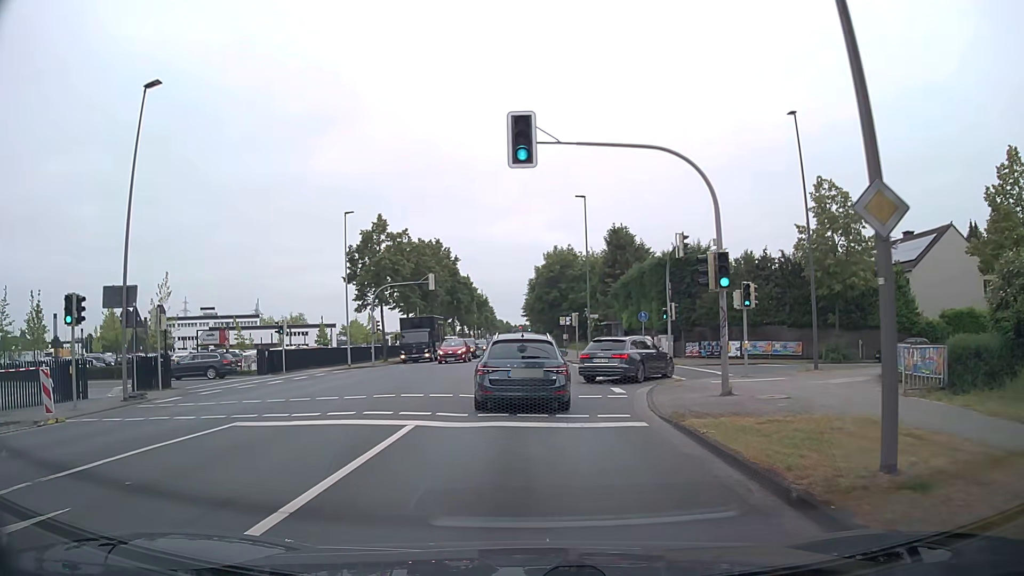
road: secondary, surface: asphalt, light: Day
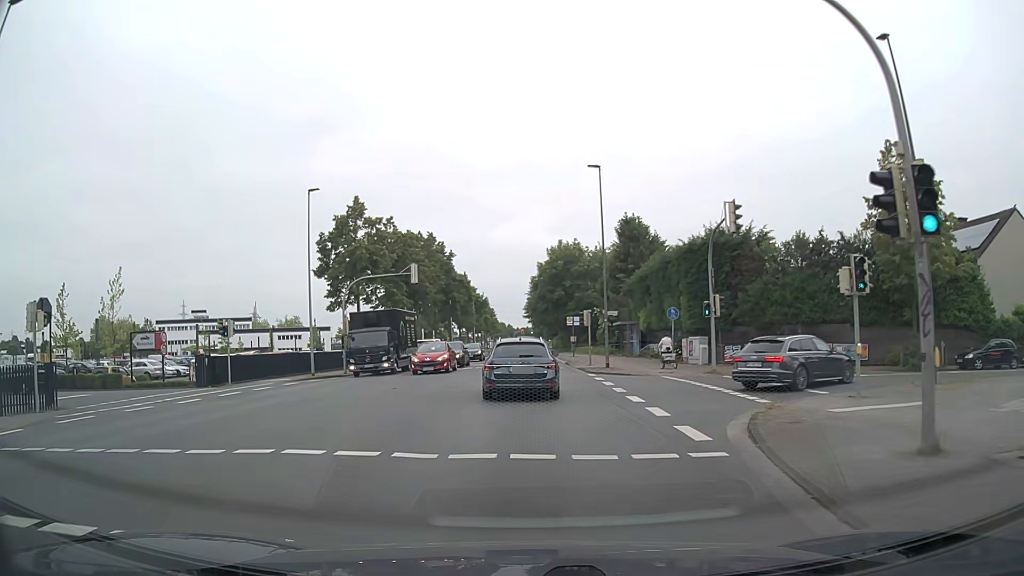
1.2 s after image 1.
(+0.1, +8.4) m; 0°
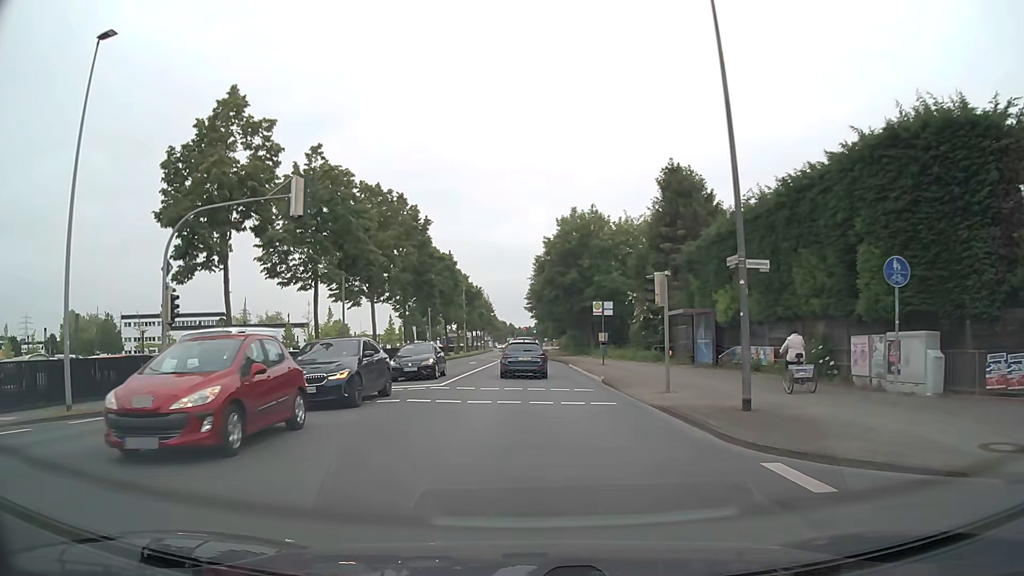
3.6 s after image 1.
(+0.1, +22.0) m; 0°
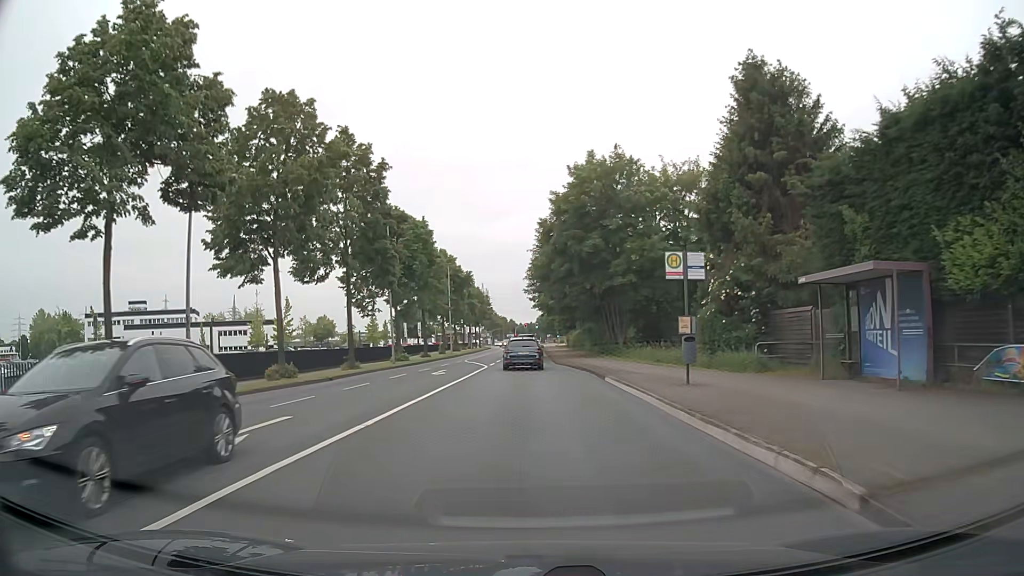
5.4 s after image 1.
(0.0, +19.5) m; 0°
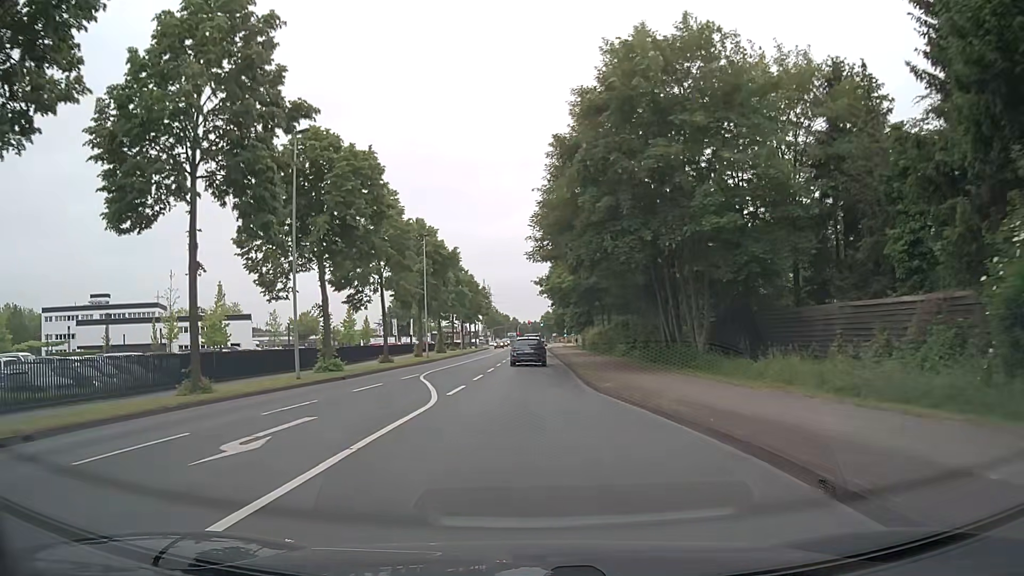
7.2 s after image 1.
(0.0, +20.8) m; 0°
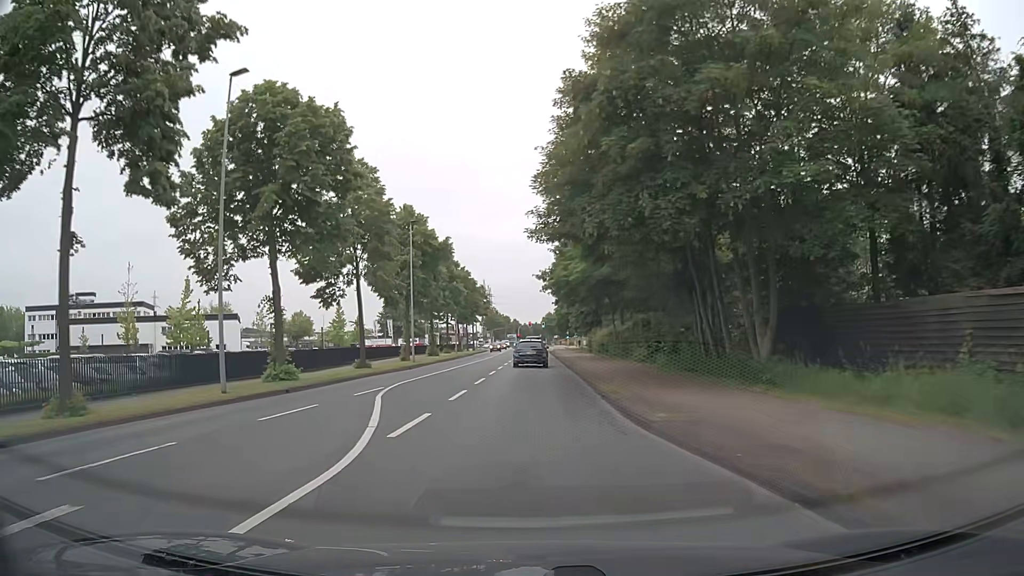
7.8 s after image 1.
(0.0, +7.1) m; 0°
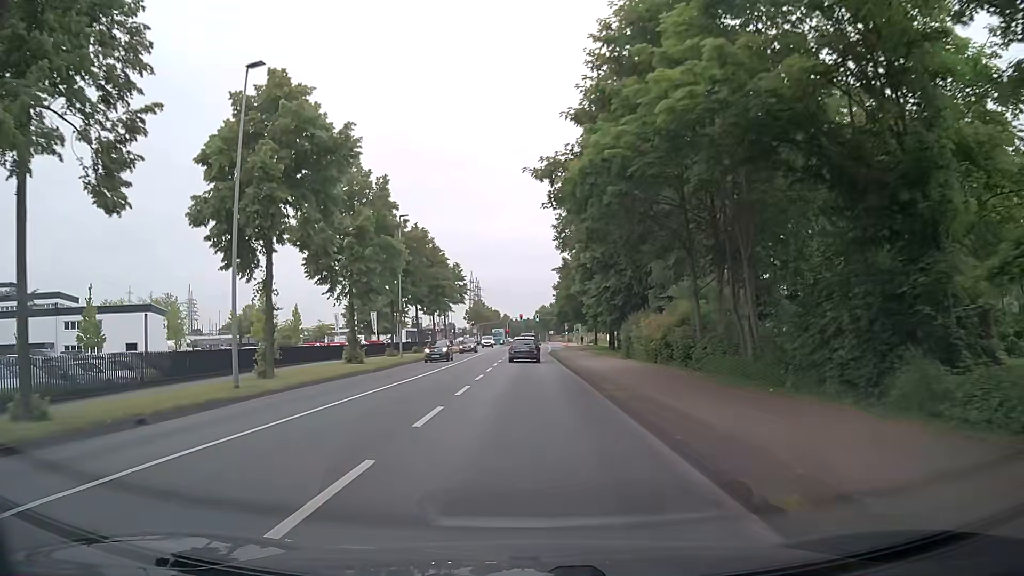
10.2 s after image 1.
(+0.3, +29.4) m; +1°
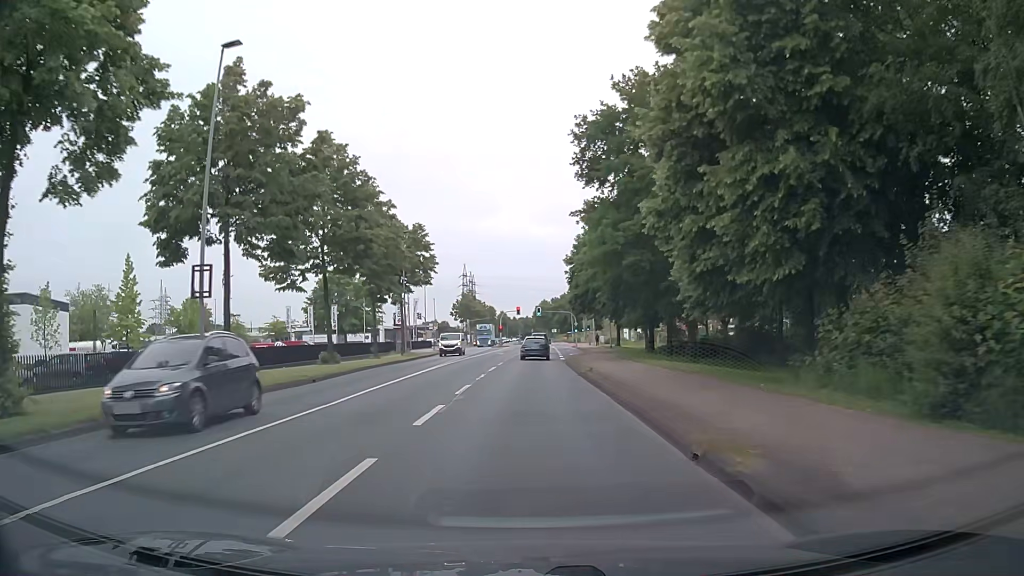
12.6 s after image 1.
(-0.3, +30.1) m; 0°
